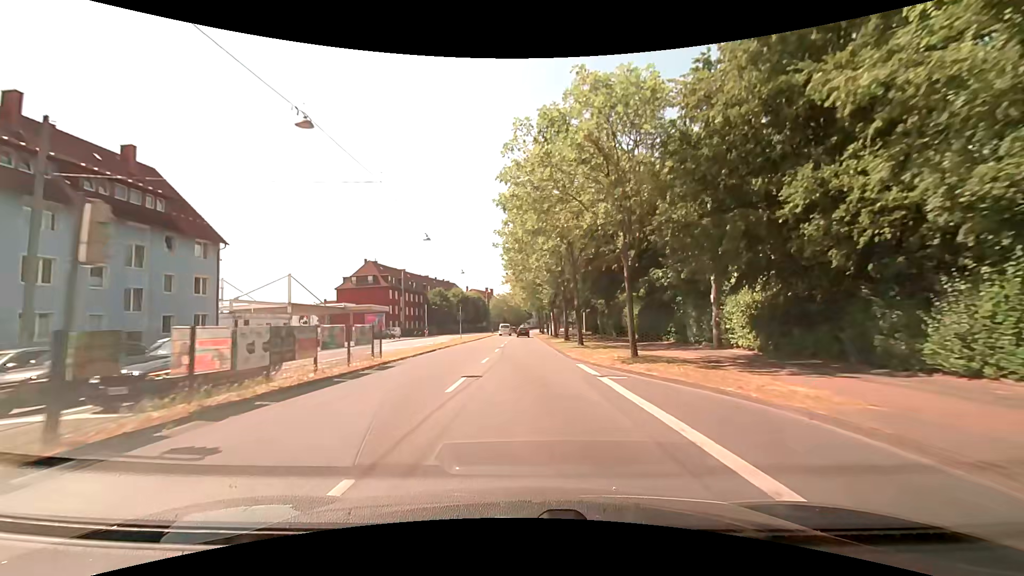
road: primary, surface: asphalt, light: Day
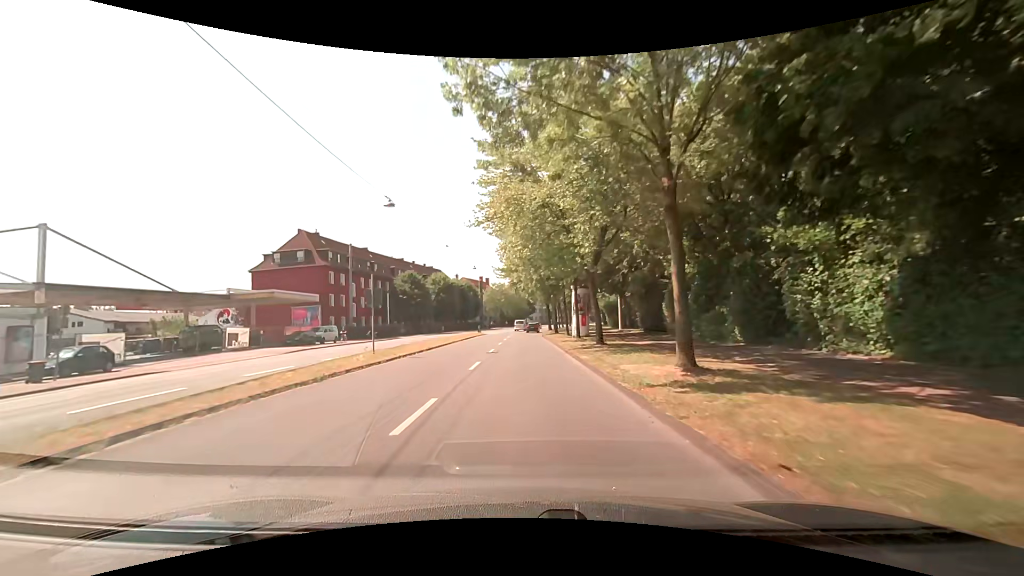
(+0.1, +31.2) m; 0°
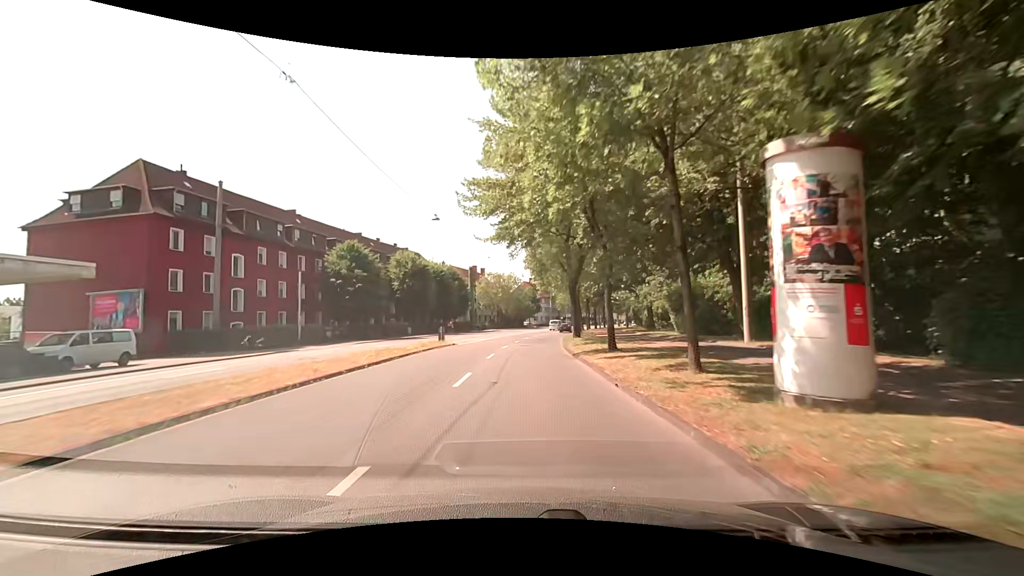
(0.0, +31.3) m; 0°
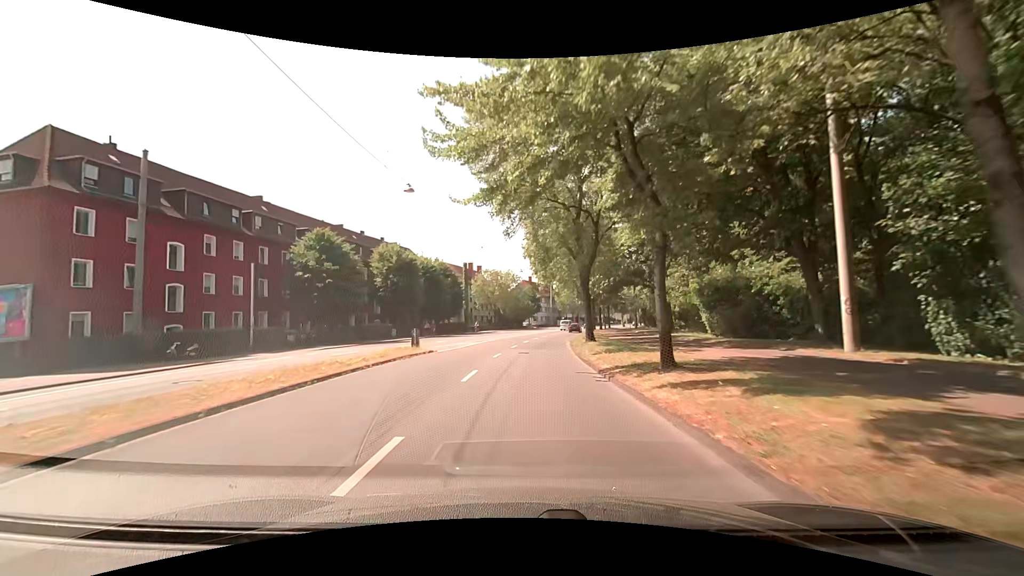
(-0.1, +7.8) m; +1°
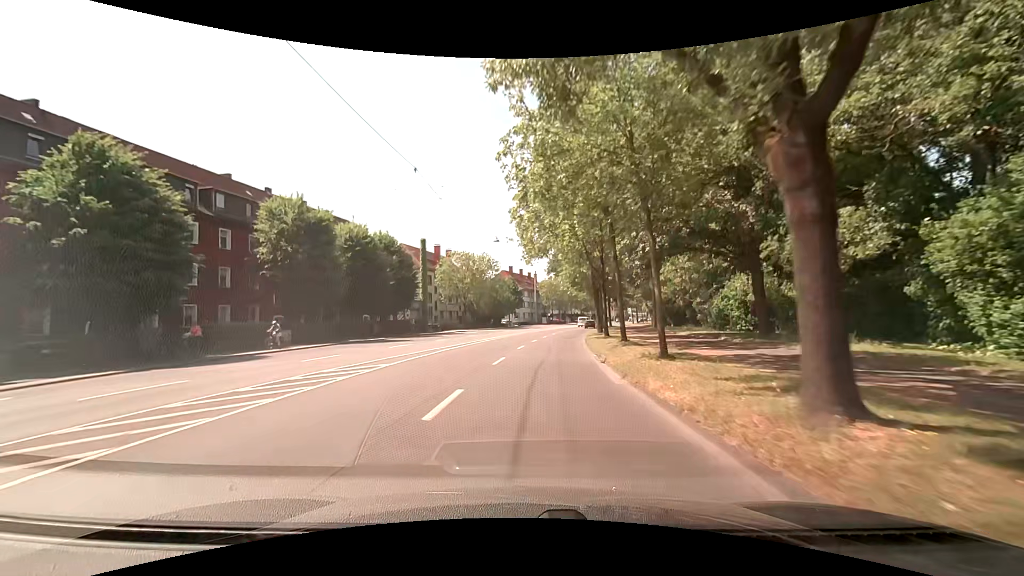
(-0.2, +23.4) m; +1°
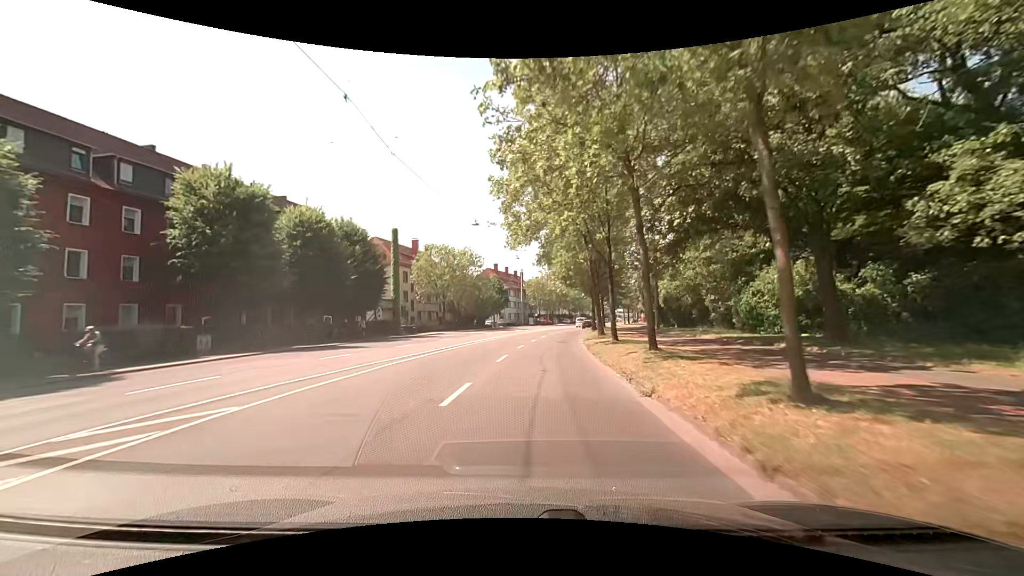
(+0.1, +7.8) m; +1°
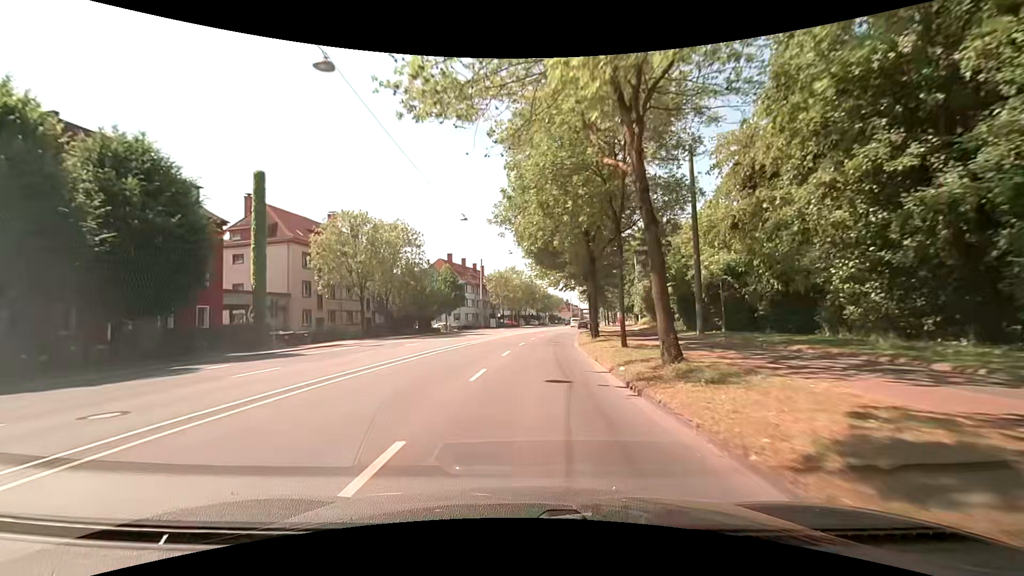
(+1.1, +23.2) m; +5°
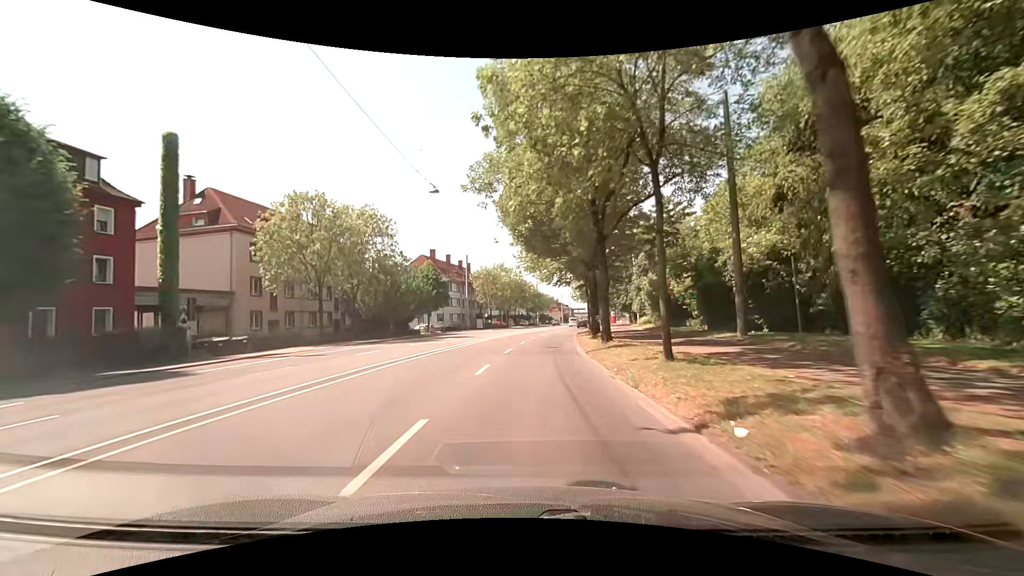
(+0.1, +7.7) m; +2°
(0, +10) (0, +20) (+1, +30) (+2, +40) (+3, +50) (+4, +60) (+5, +70) (+7, +80) (+9, +89) (+11, +99) m
